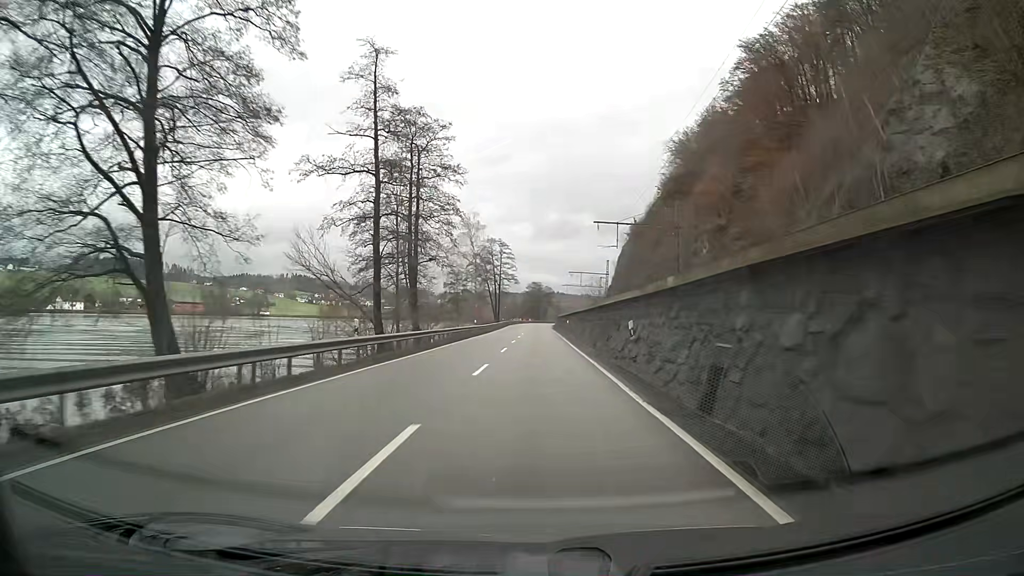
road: primary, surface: asphalt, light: Day
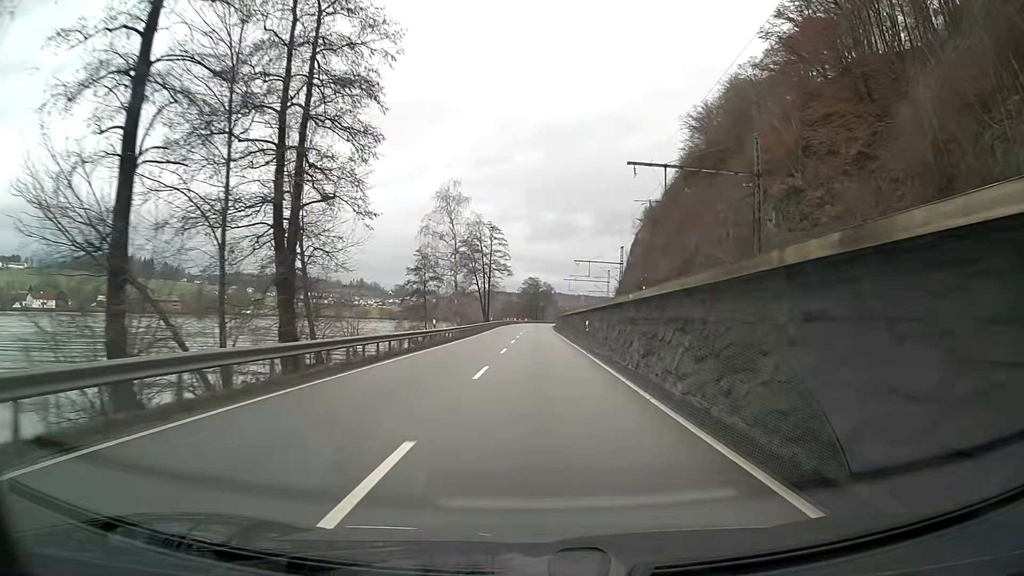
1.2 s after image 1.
(+0.1, +25.0) m; 0°
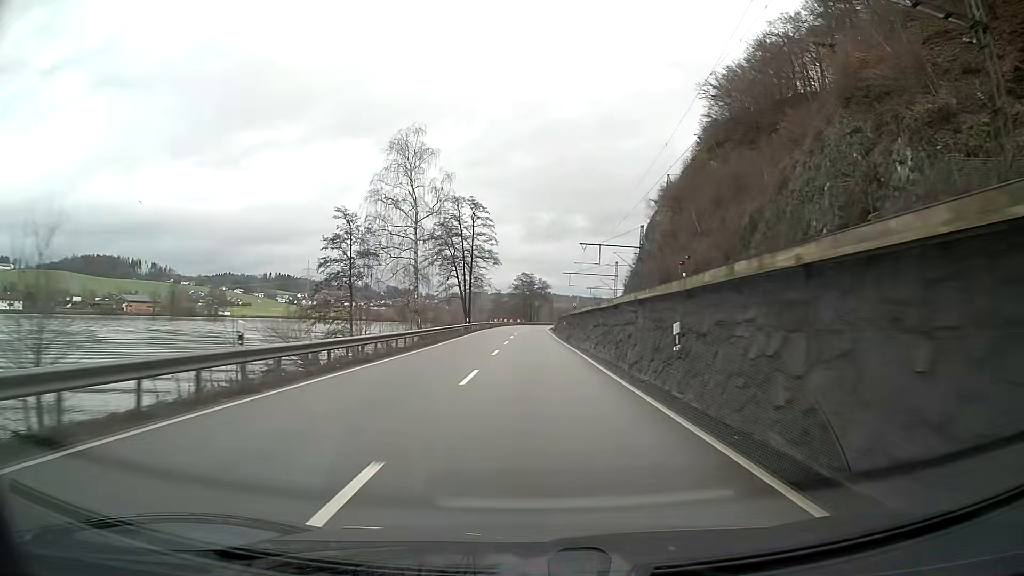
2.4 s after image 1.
(+0.1, +25.0) m; 0°
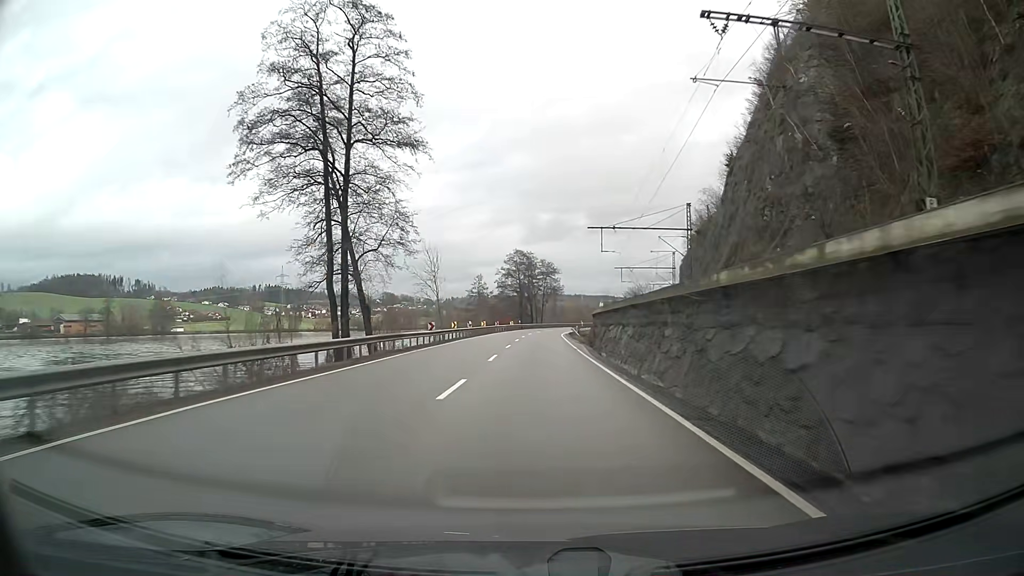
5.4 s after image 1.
(+0.1, +62.5) m; 0°
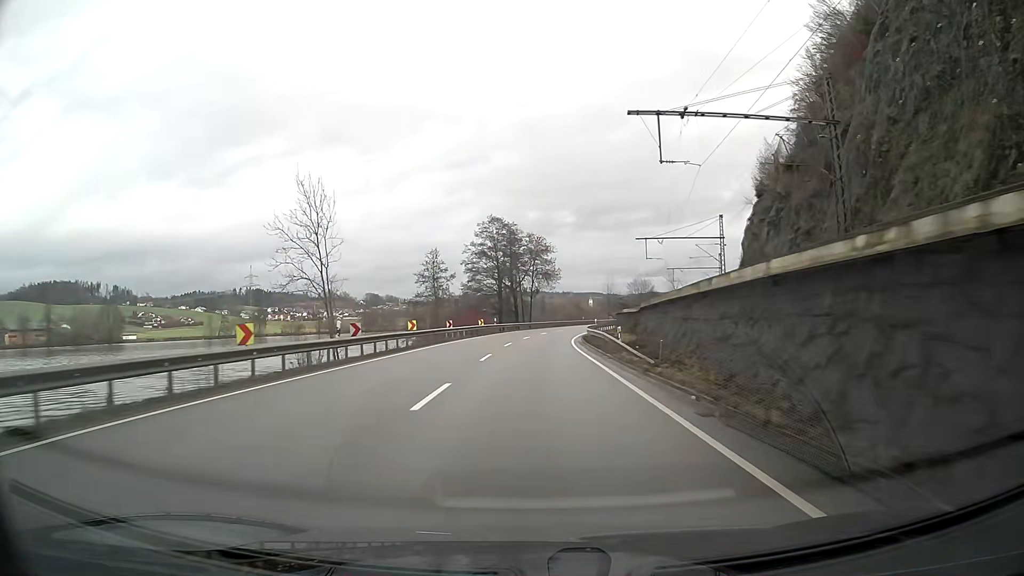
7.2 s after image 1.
(+0.3, +37.5) m; +1°
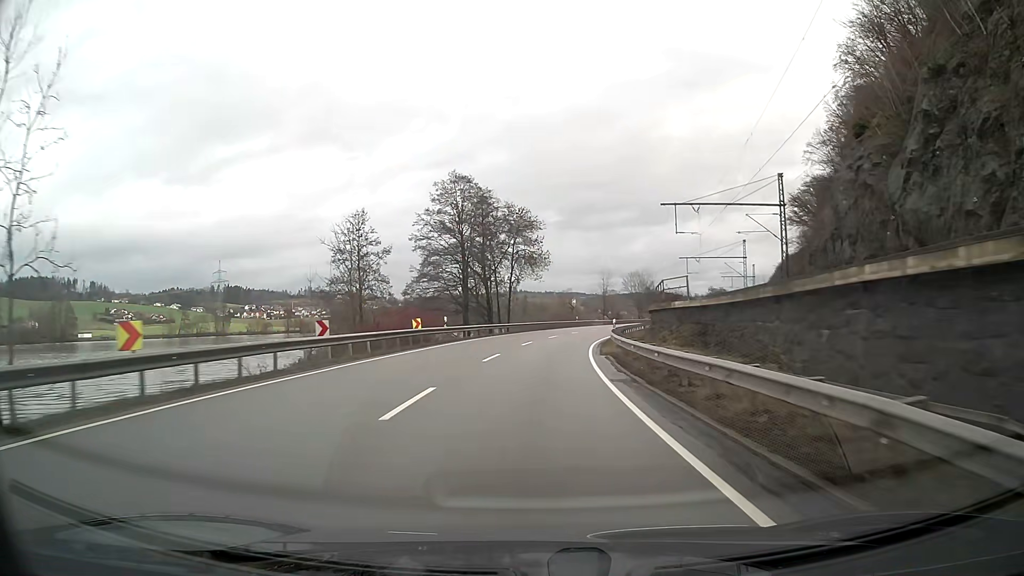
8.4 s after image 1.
(+0.4, +24.9) m; +2°
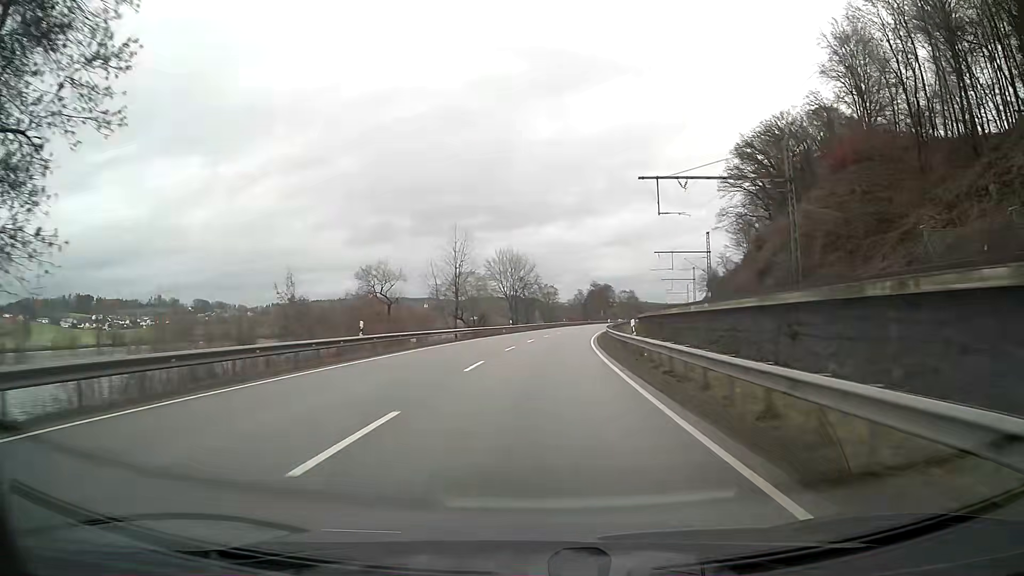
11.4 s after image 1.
(+6.4, +61.9) m; +12°
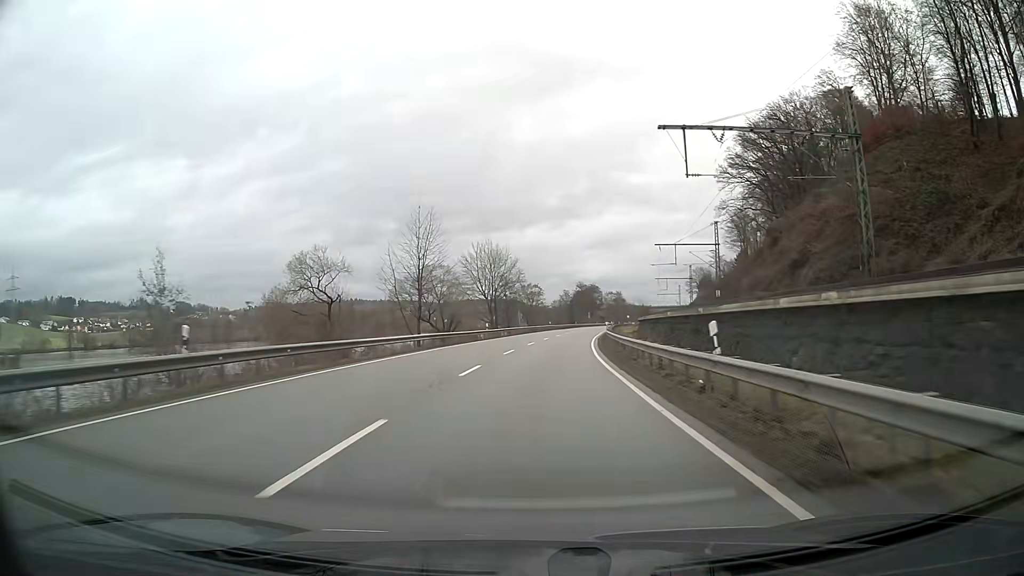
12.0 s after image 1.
(+0.2, +12.5) m; +1°
